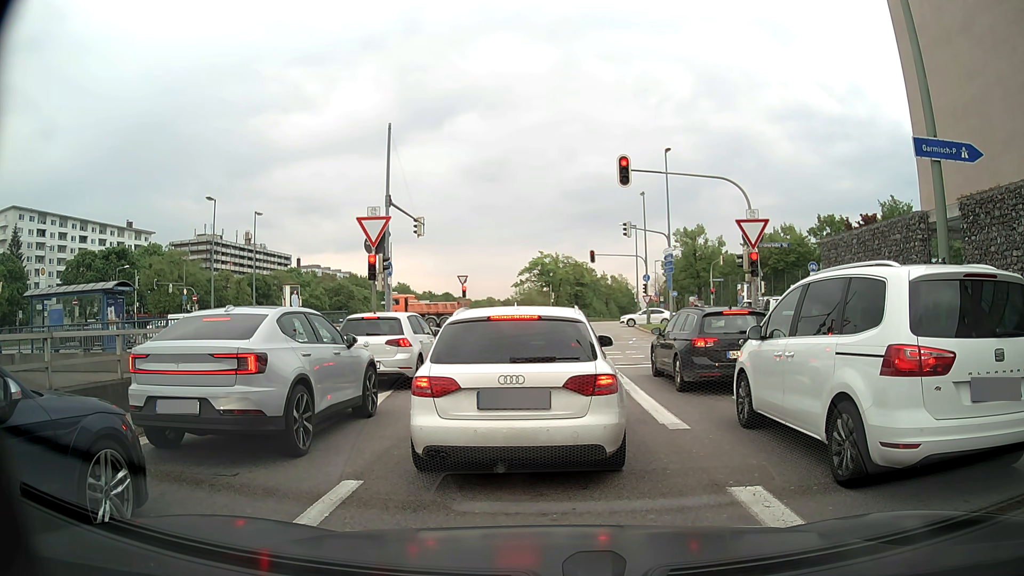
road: motorway_link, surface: asphalt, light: Day
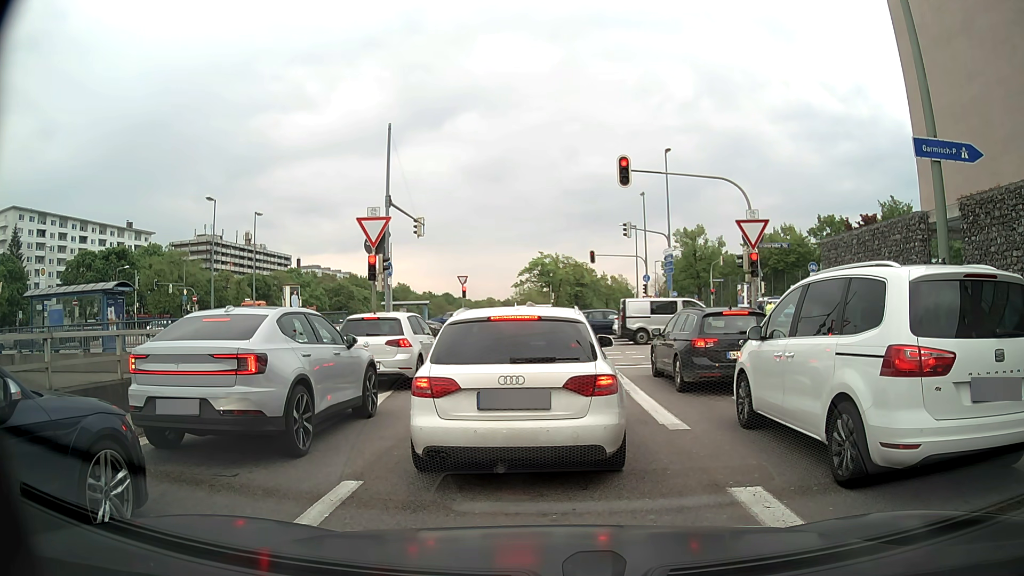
(0.0, 0.0) m; 0°
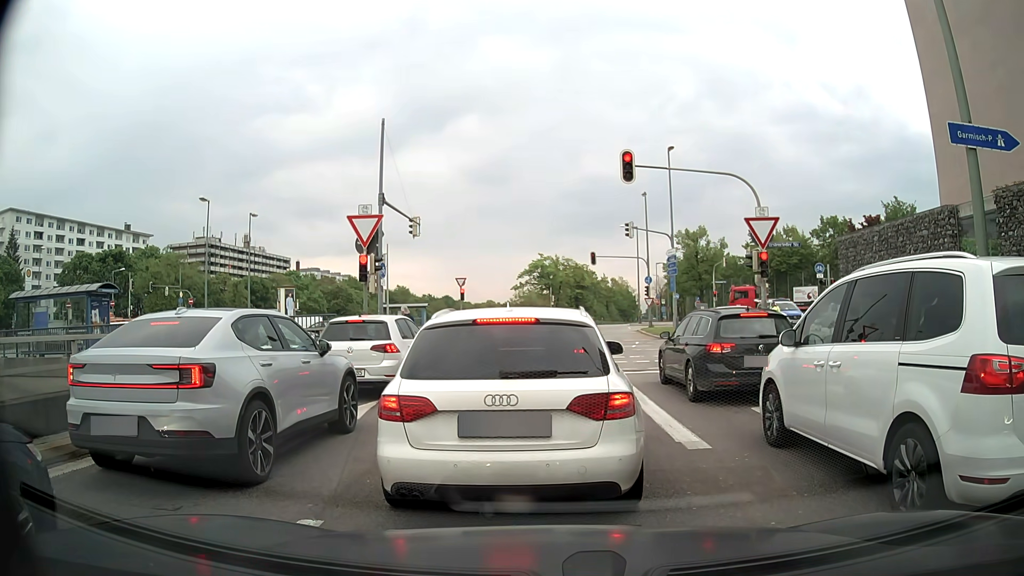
(0.0, +1.0) m; 0°
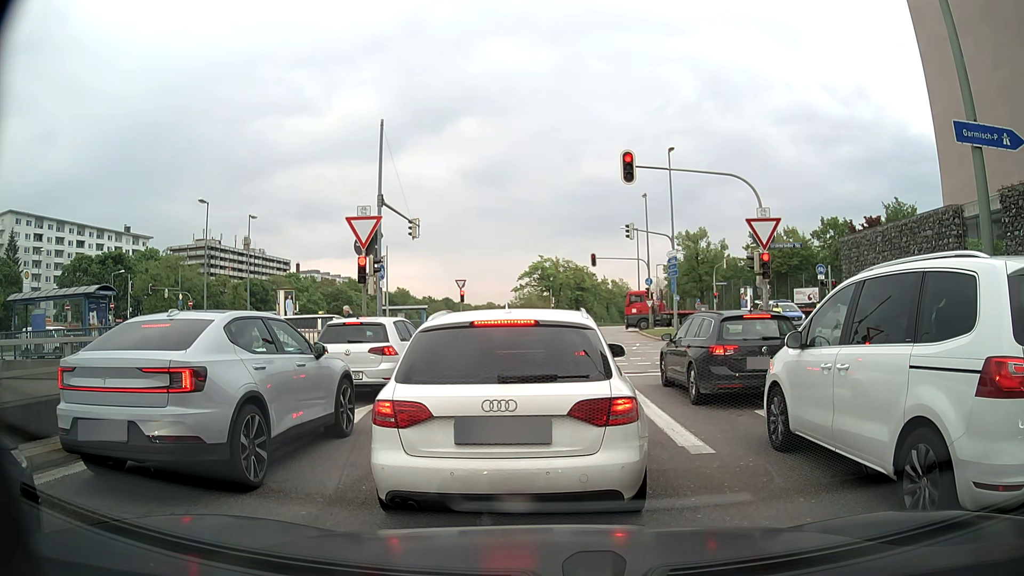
(0.0, +0.2) m; 0°
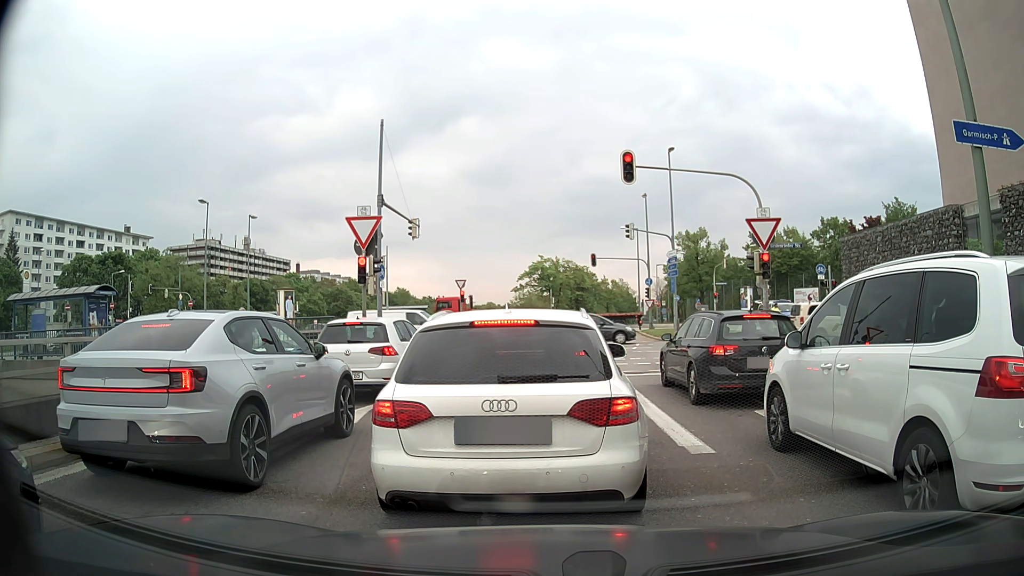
(0.0, 0.0) m; 0°
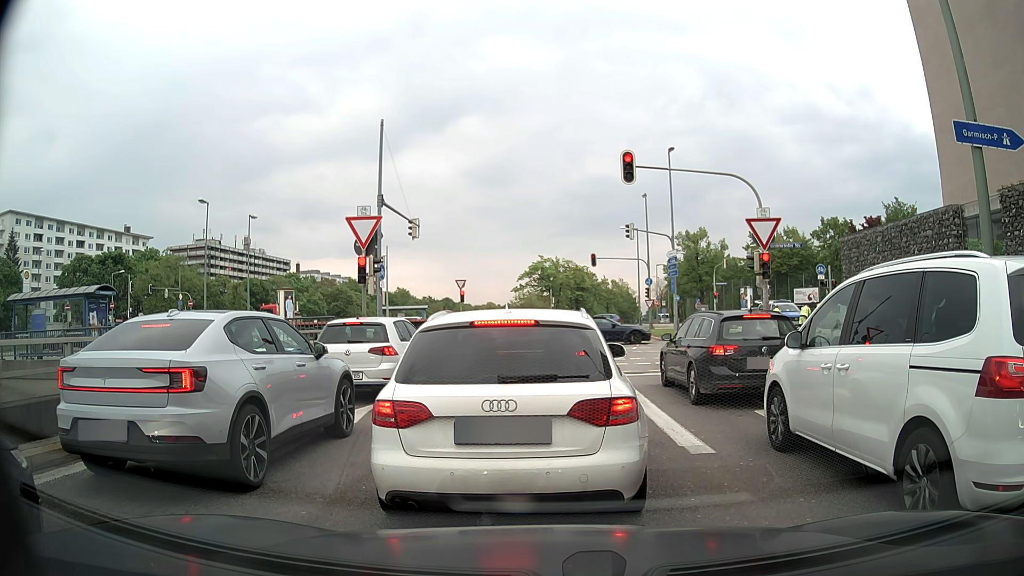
(0.0, 0.0) m; 0°
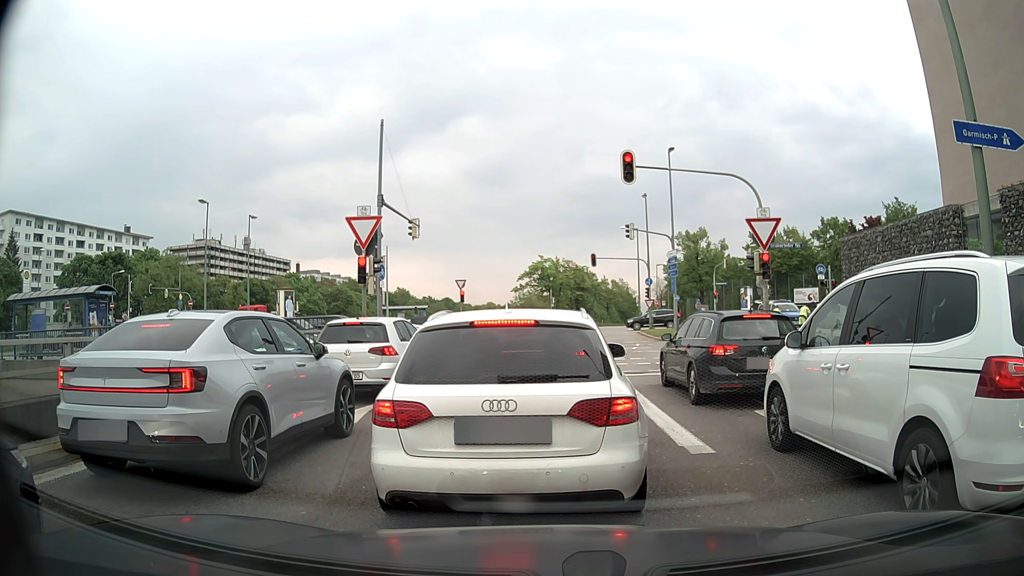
(0.0, 0.0) m; 0°
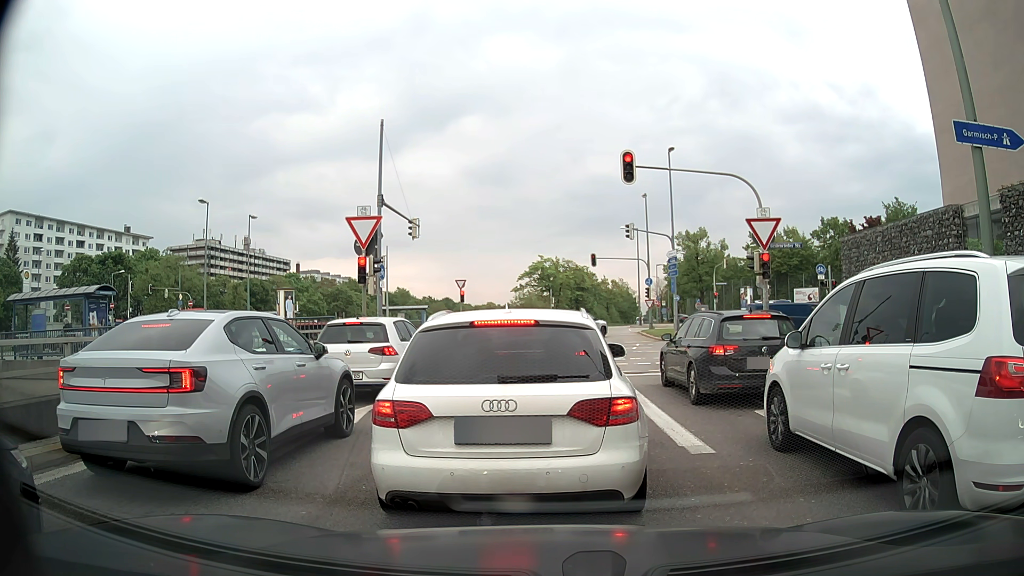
(0.0, 0.0) m; 0°
